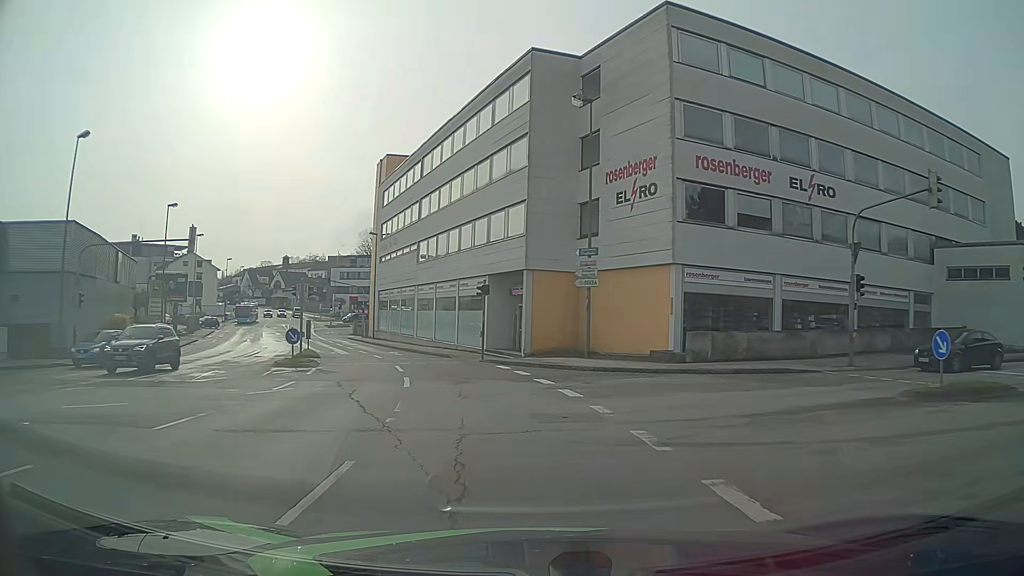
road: tertiary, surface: asphalt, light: Day
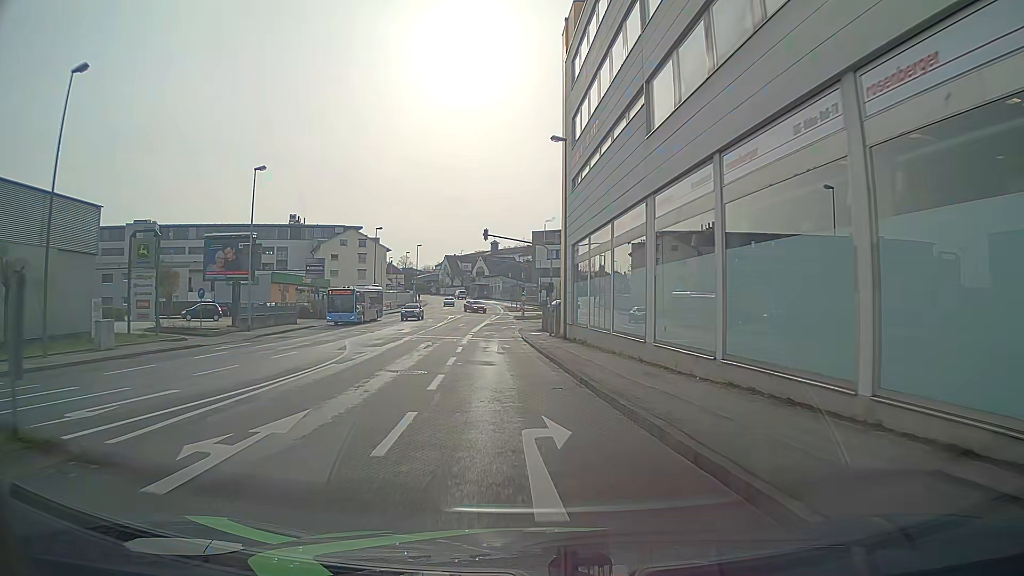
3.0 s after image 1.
(-5.4, +31.7) m; -19°
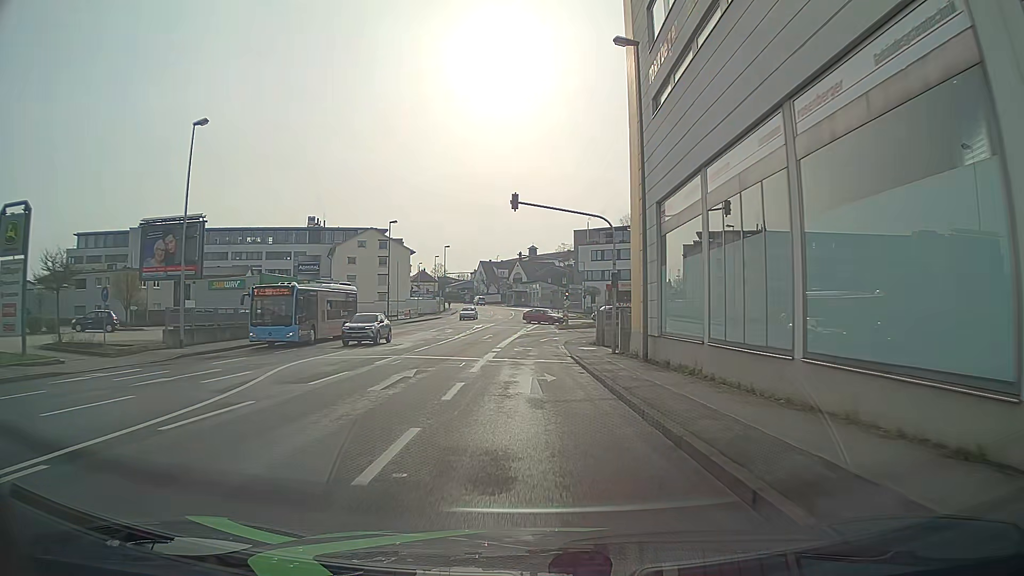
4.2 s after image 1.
(-0.8, +13.3) m; -5°
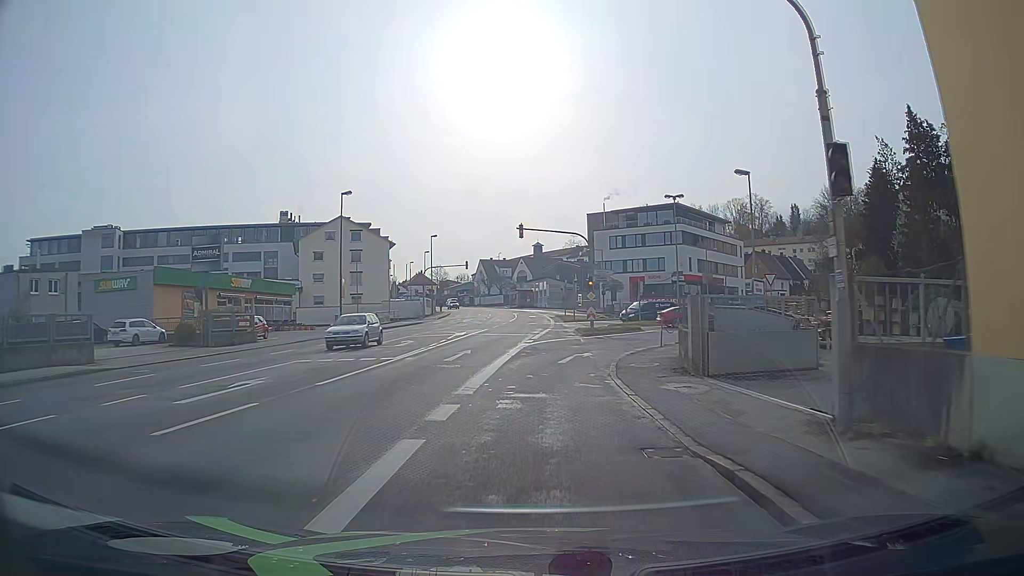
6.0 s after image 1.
(-0.1, +19.1) m; 0°
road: tertiary_link
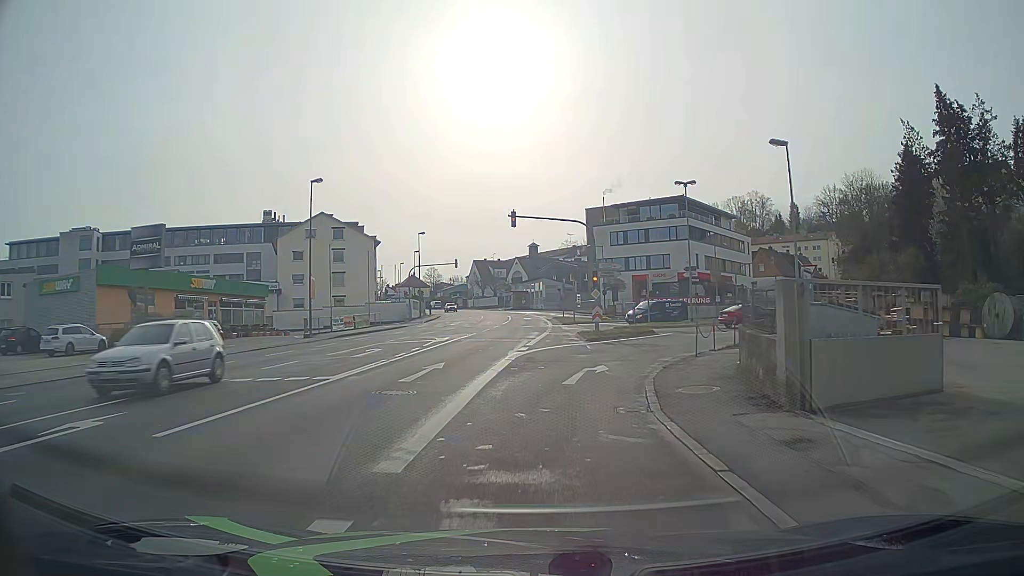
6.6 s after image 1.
(-0.1, +6.0) m; 0°
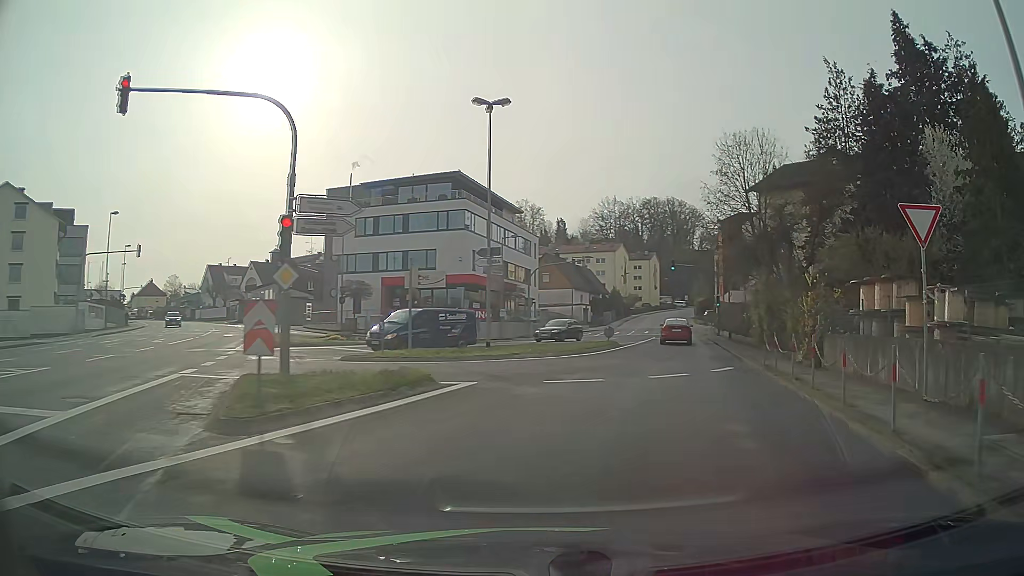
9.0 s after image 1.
(+2.6, +22.1) m; +21°
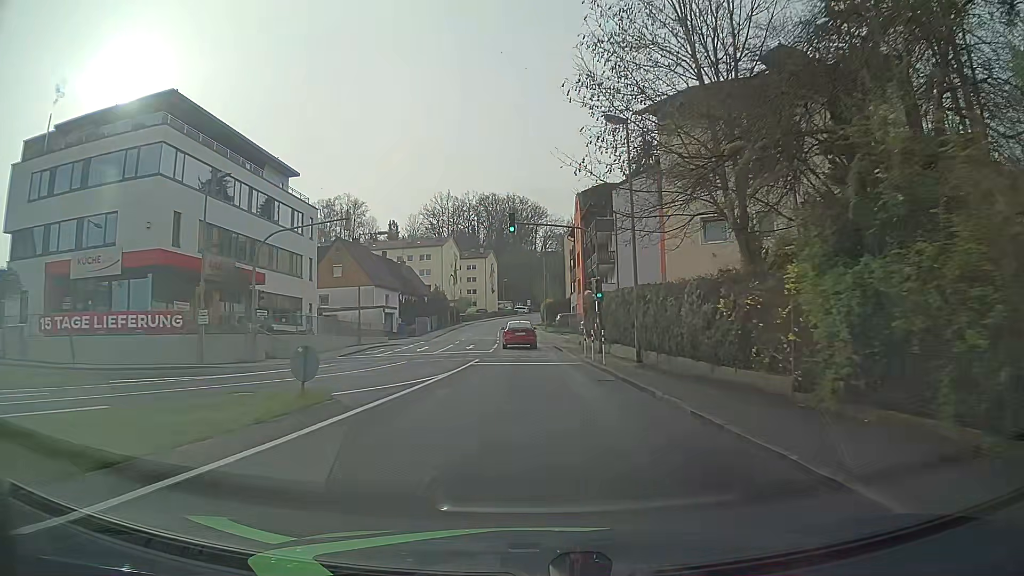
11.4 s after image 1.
(+4.9, +24.8) m; +14°
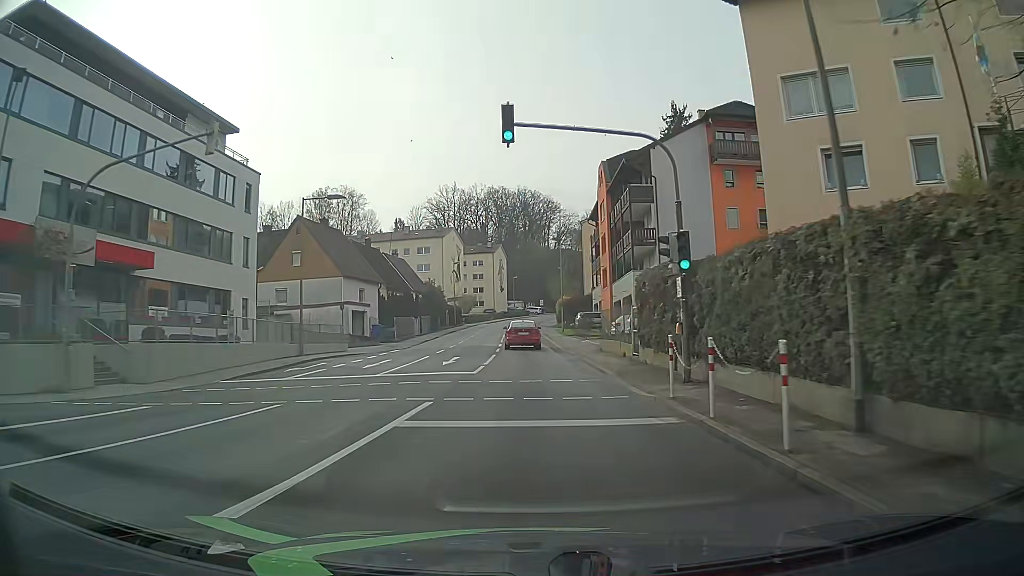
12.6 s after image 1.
(-0.2, +14.5) m; -1°
(0, +10) (0, +20) (0, +30) (-1, +40) (-1, +50) (-1, +60) (-1, +70) (-1, +80) (-1, +90) (0, +100) m
